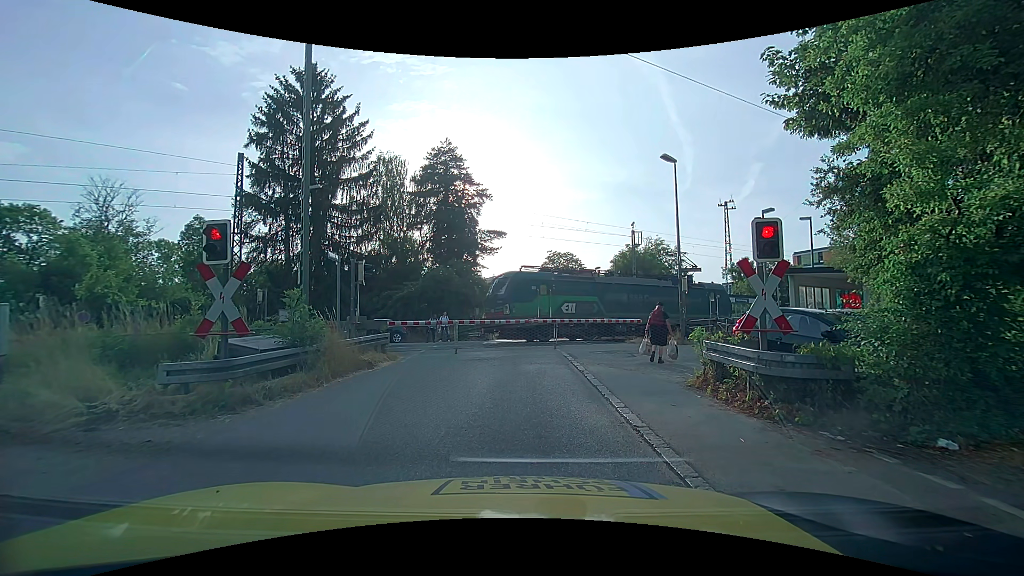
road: unclassified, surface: asphalt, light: Day
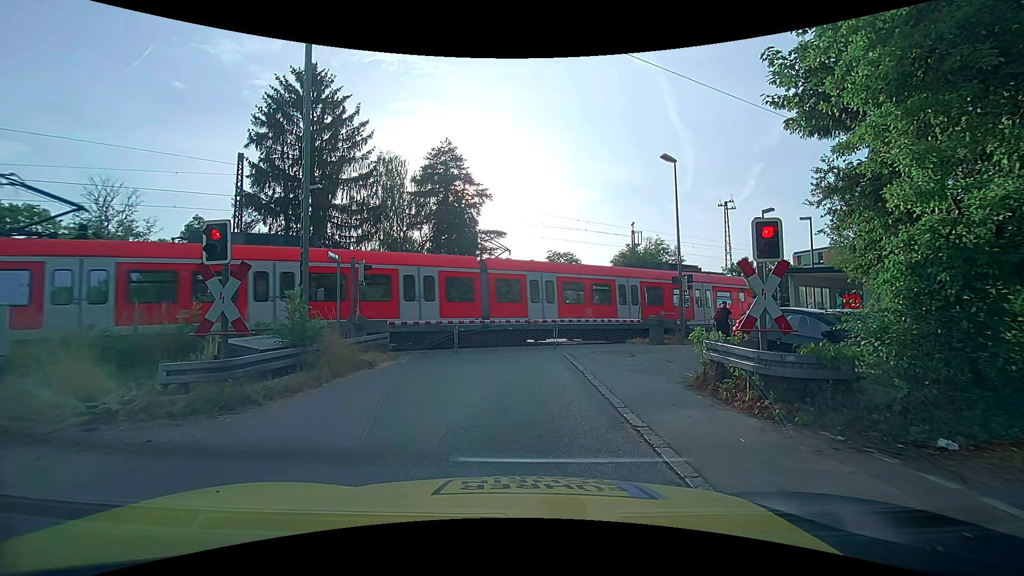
(0.0, 0.0) m; 0°
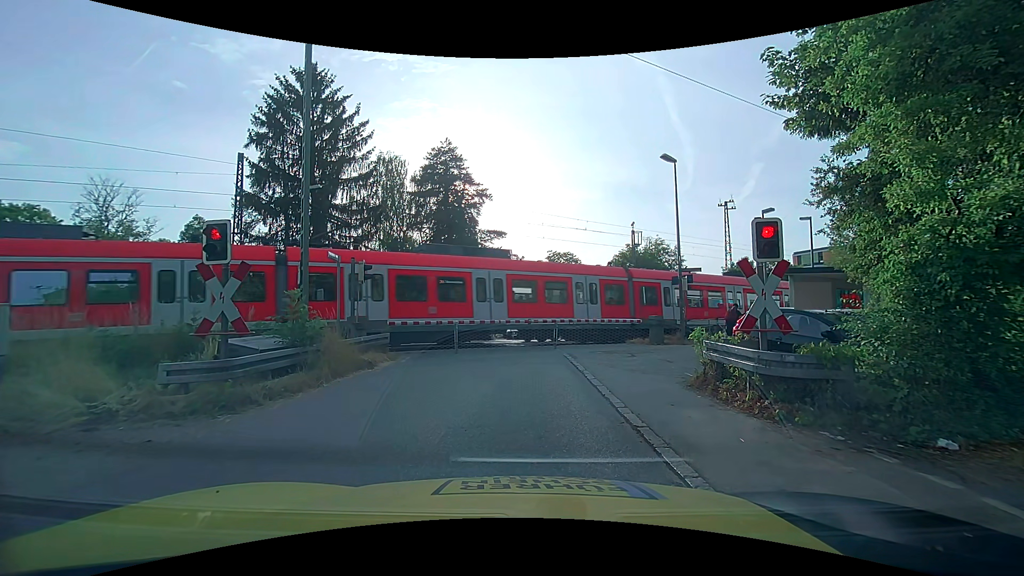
(0.0, 0.0) m; 0°
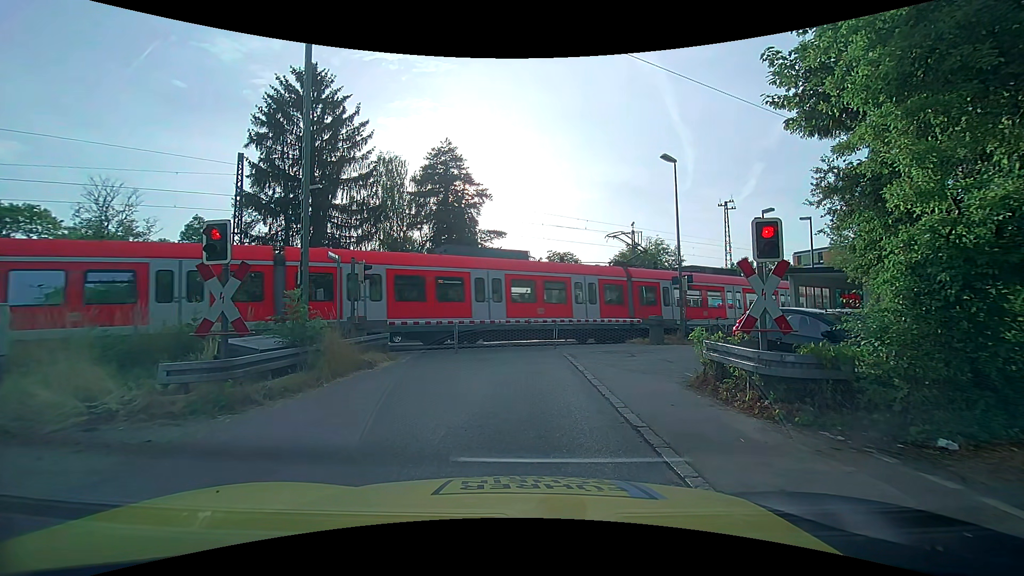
(0.0, 0.0) m; 0°
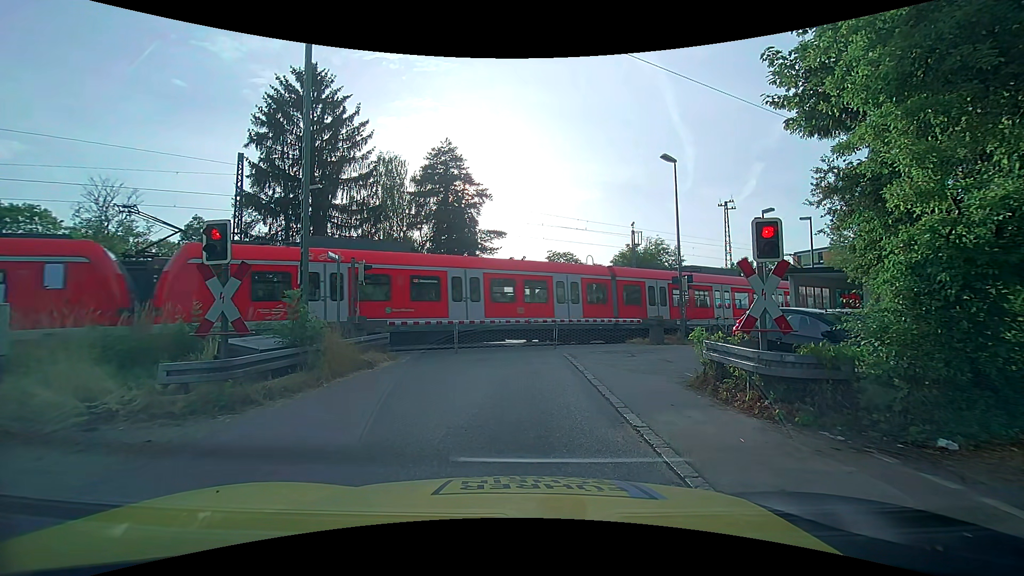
(0.0, 0.0) m; 0°
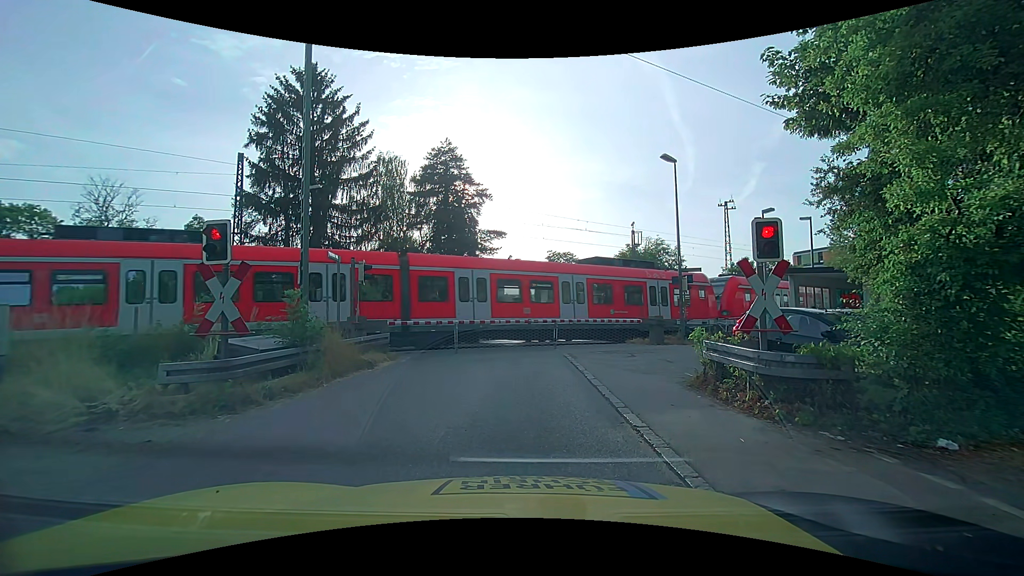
(0.0, 0.0) m; 0°
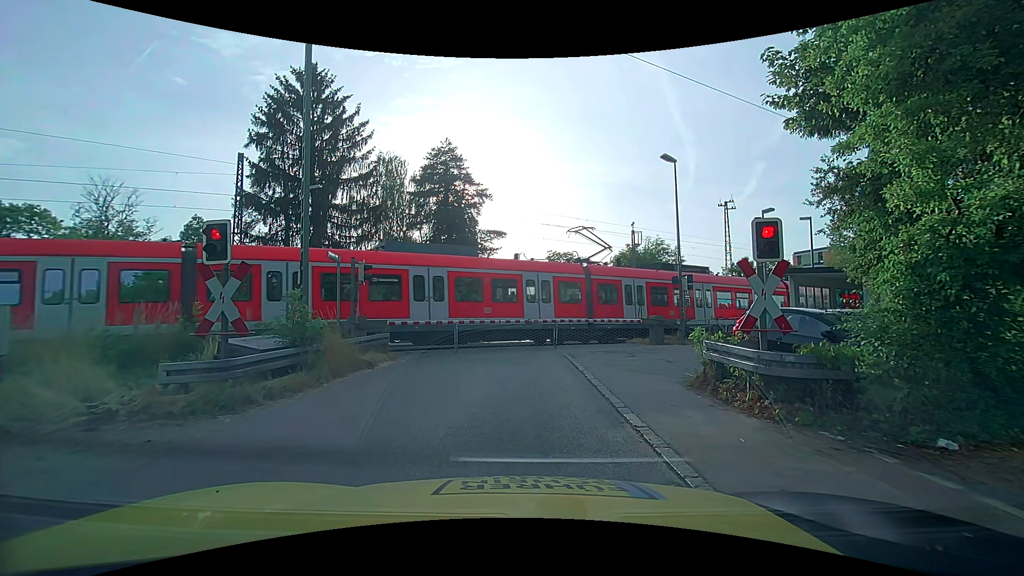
(0.0, 0.0) m; 0°
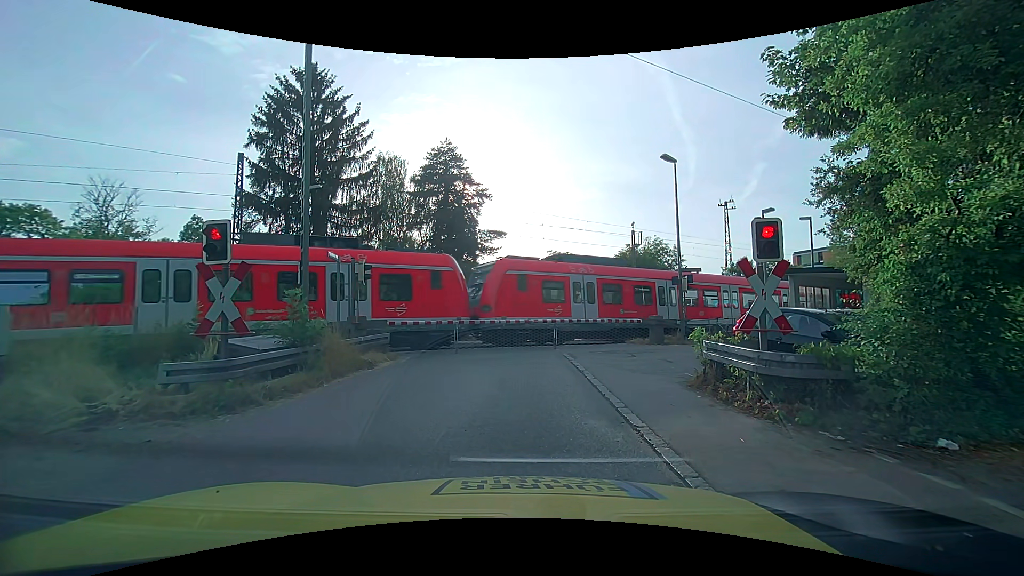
(0.0, 0.0) m; 0°
